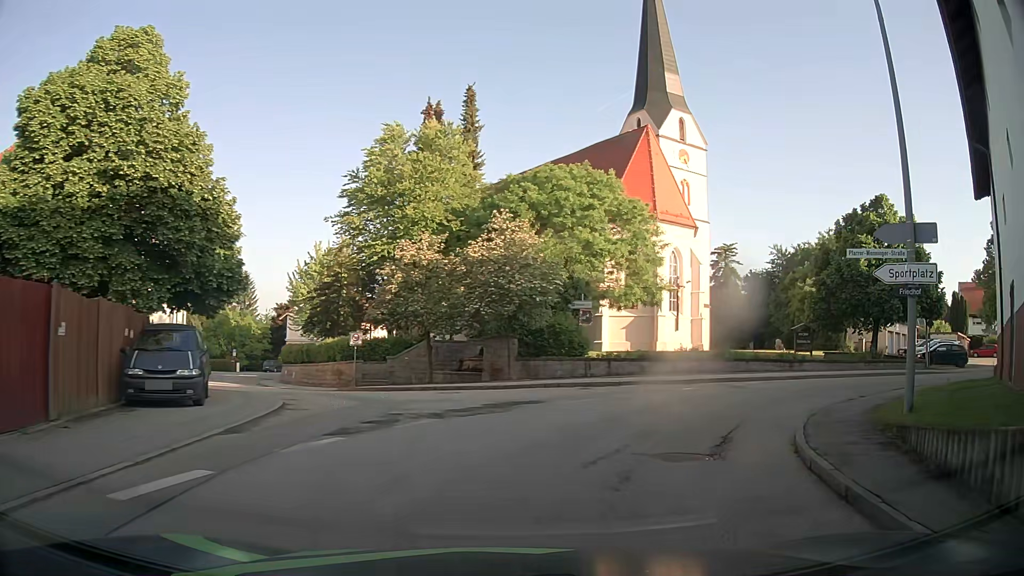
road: tertiary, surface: asphalt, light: Day
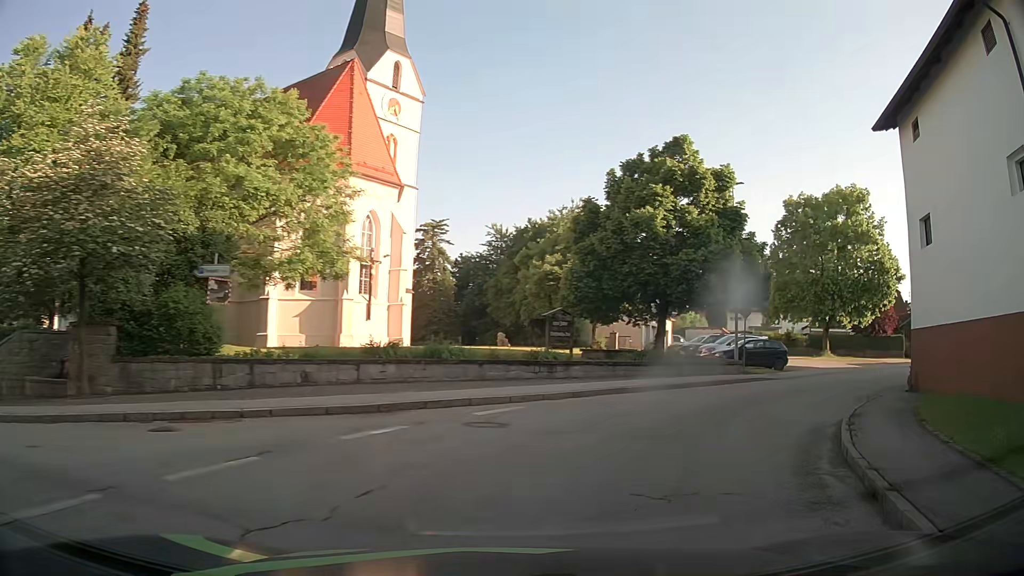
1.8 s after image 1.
(+2.4, +11.9) m; +25°
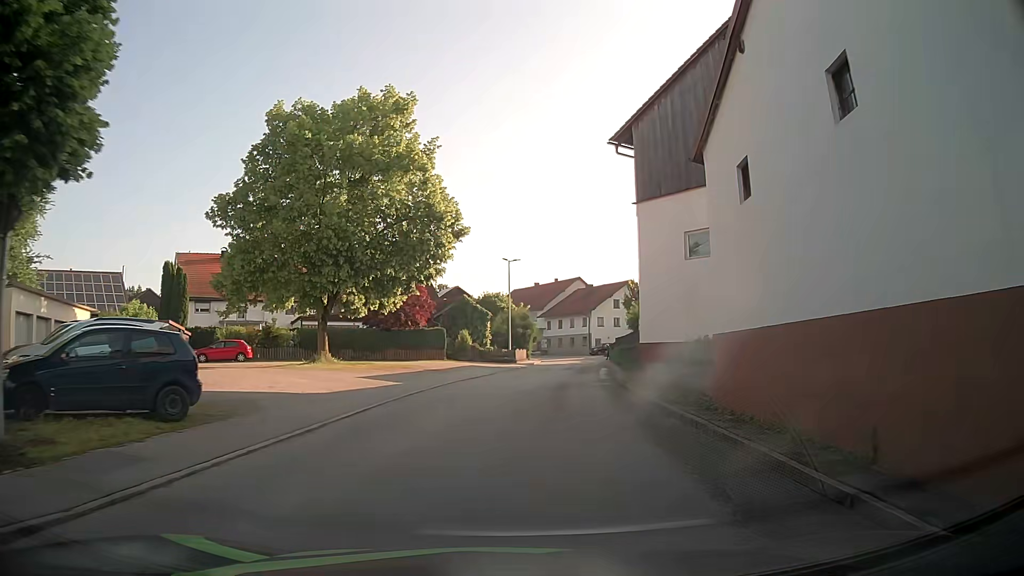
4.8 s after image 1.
(+9.1, +19.9) m; +42°
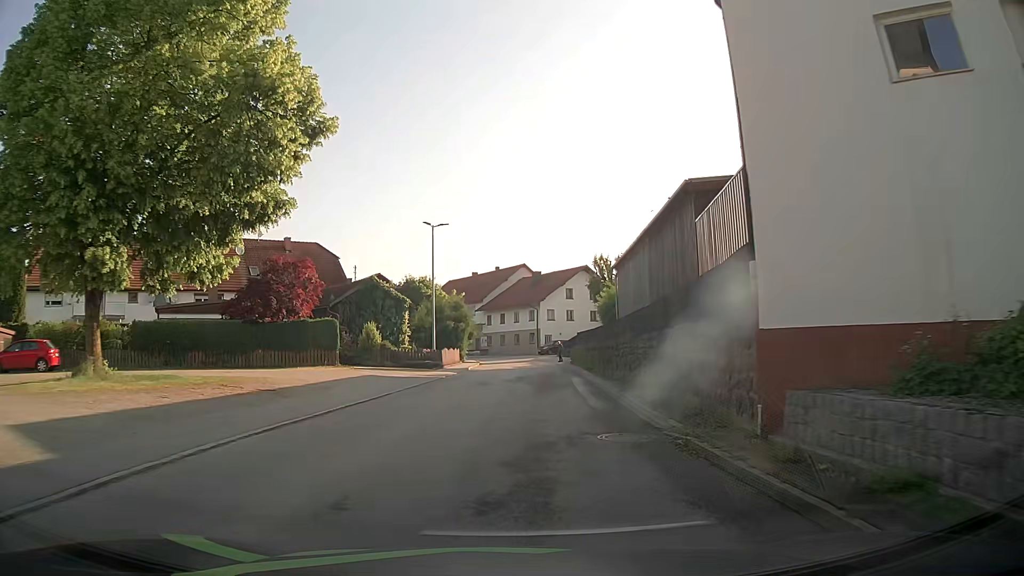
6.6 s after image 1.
(+1.2, +15.9) m; +6°
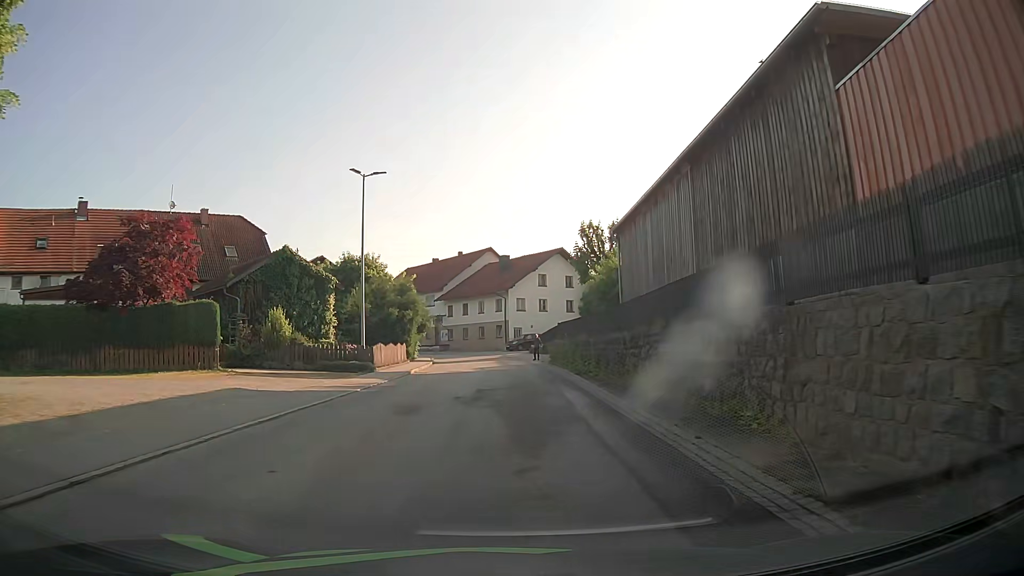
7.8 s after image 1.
(+0.2, +11.0) m; +2°
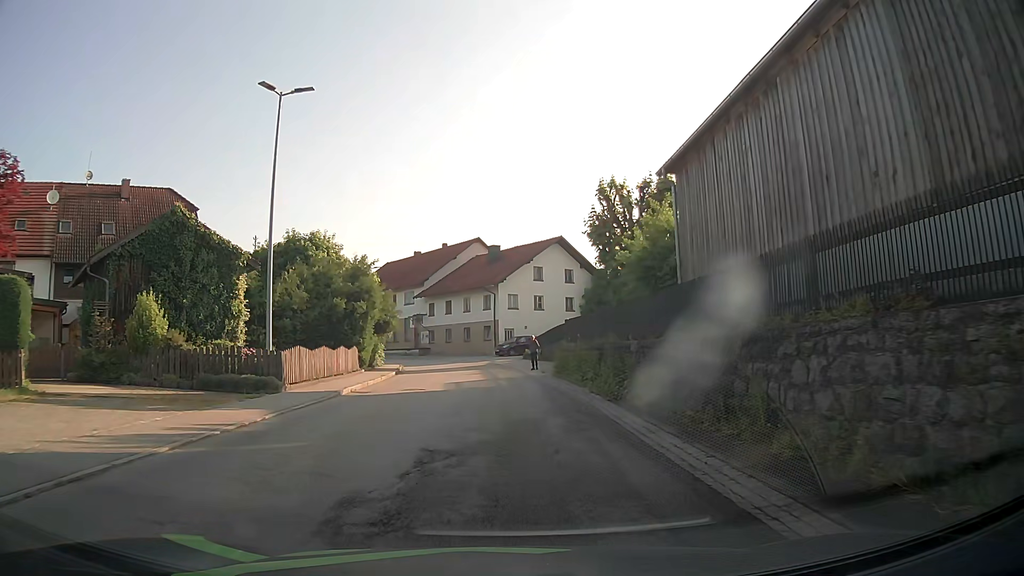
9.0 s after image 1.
(+0.2, +10.4) m; +2°
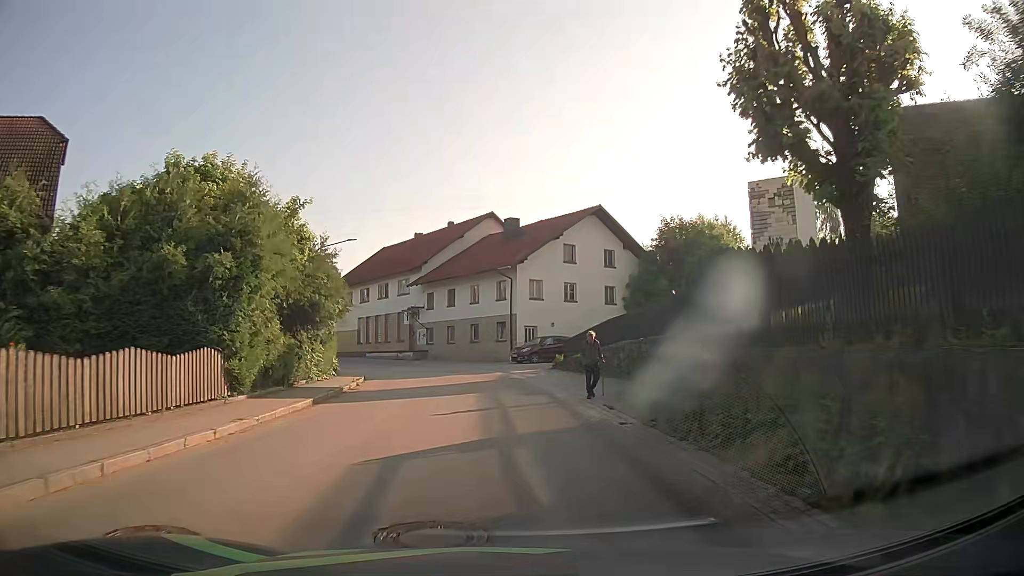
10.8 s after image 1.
(-0.3, +15.5) m; -2°
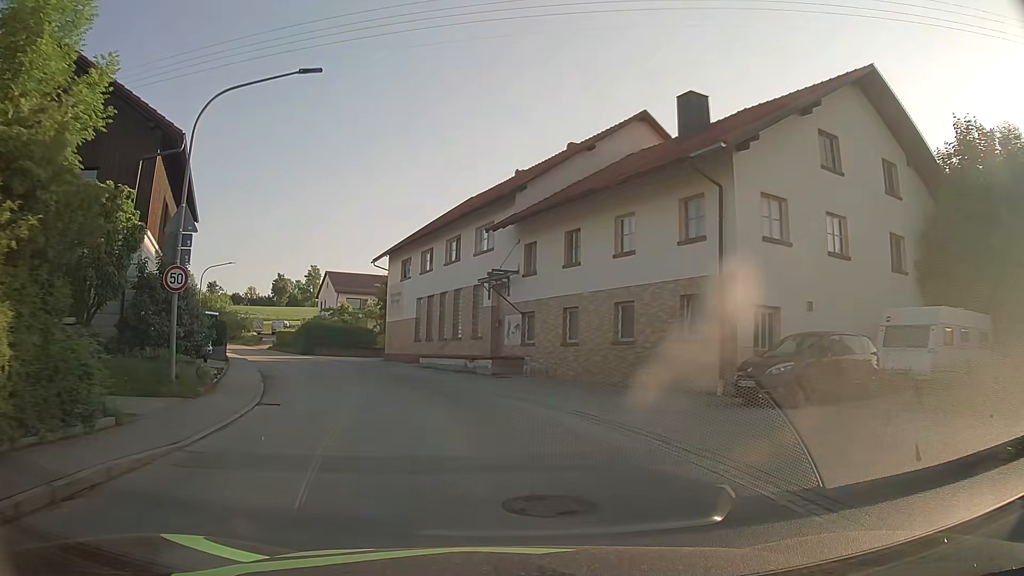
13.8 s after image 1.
(-1.6, +27.0) m; -10°
(-1, +10) (-3, +20) (-6, +29) (-10, +38) (-15, +47) (-20, +56) (-26, +64) (-32, +72) (-38, +80) (-44, +88) m
